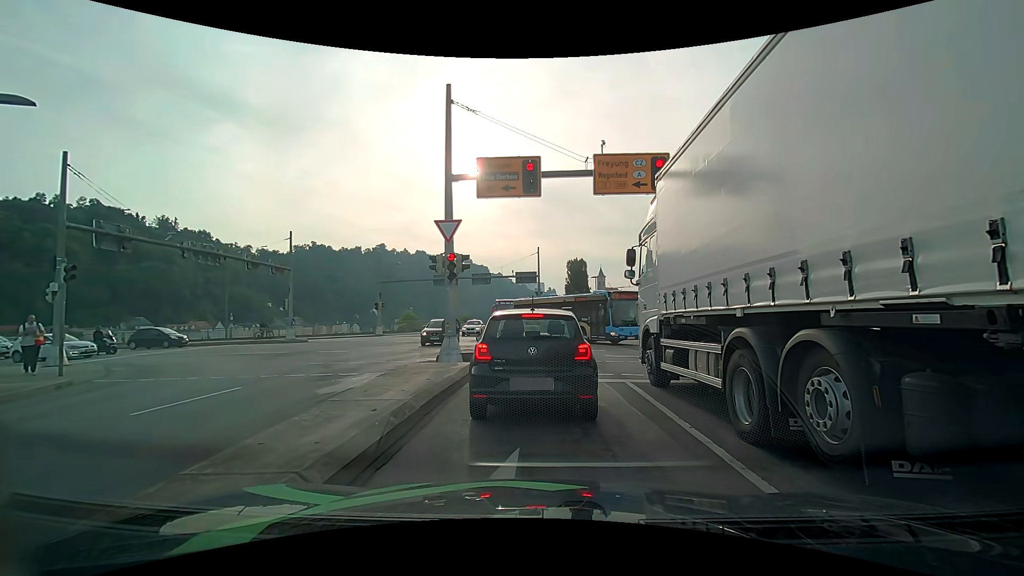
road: primary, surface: asphalt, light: Day
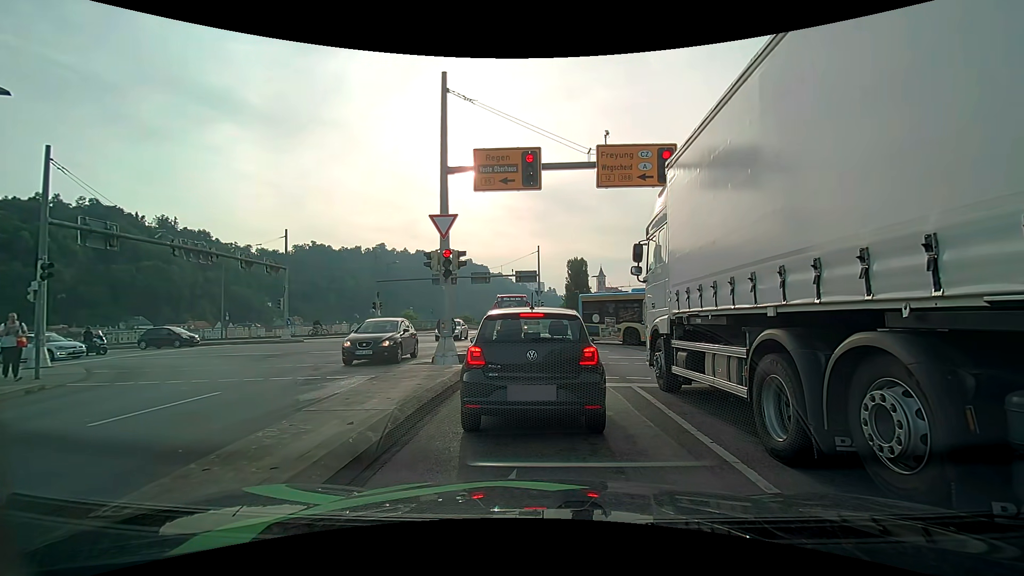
(0.0, +0.7) m; 0°
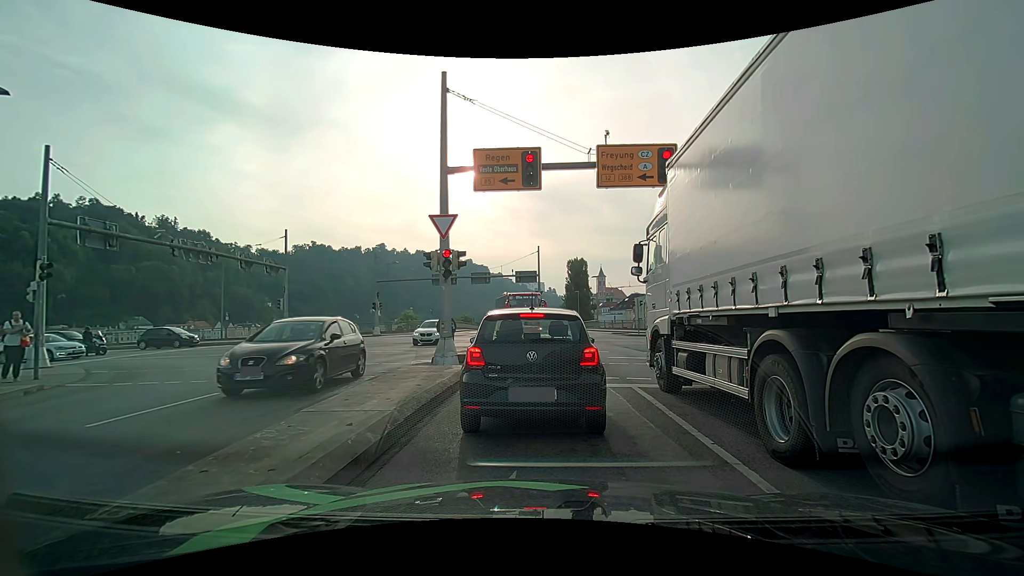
(0.0, +0.1) m; 0°
(0, +10) (-1, +20) (-4, +30) (-10, +38) (-19, +41) (-29, +41) (-39, +40) (-49, +40) (-59, +40) (-69, +39) m
